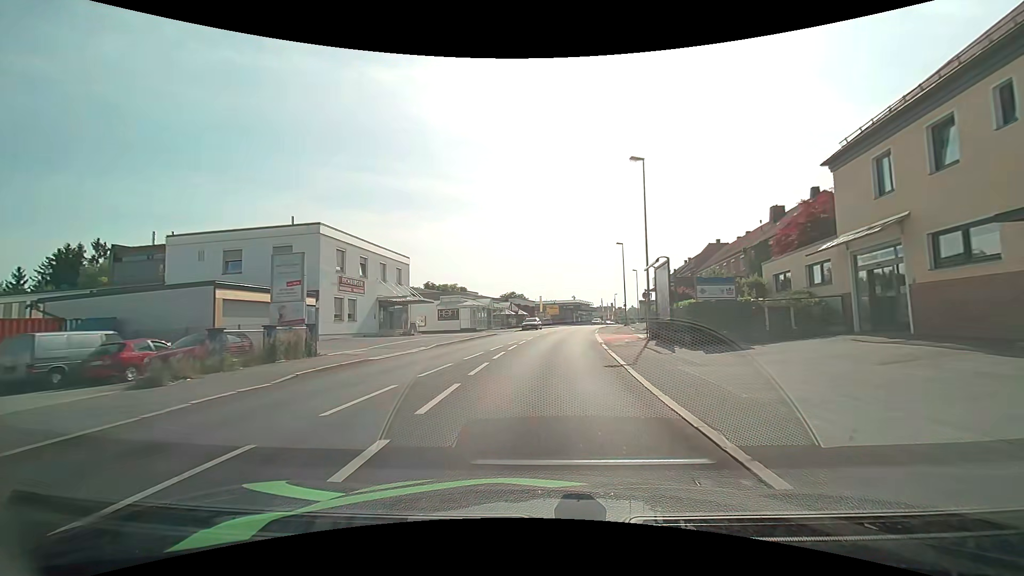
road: tertiary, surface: asphalt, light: Day
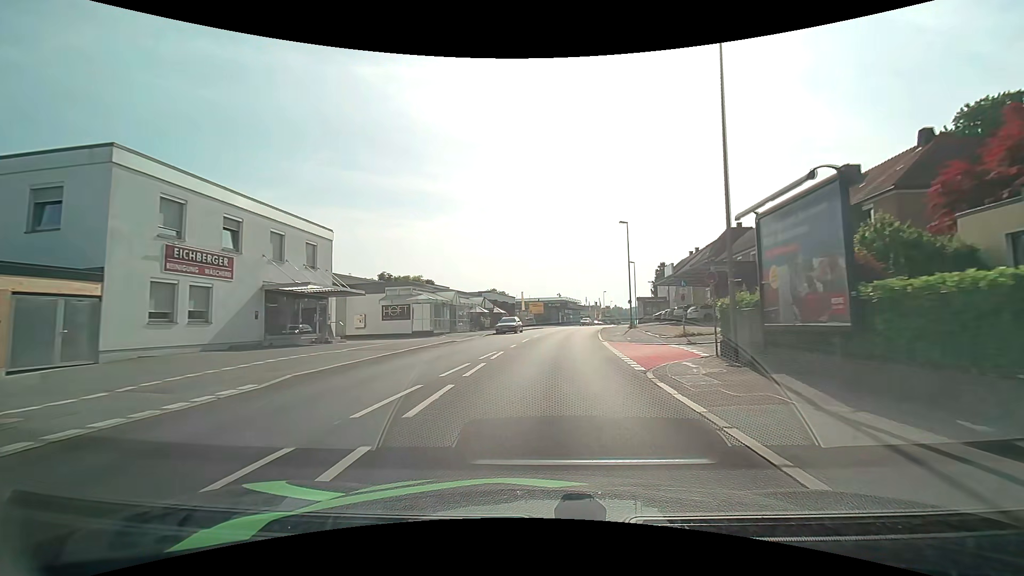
(+0.3, +14.0) m; +2°
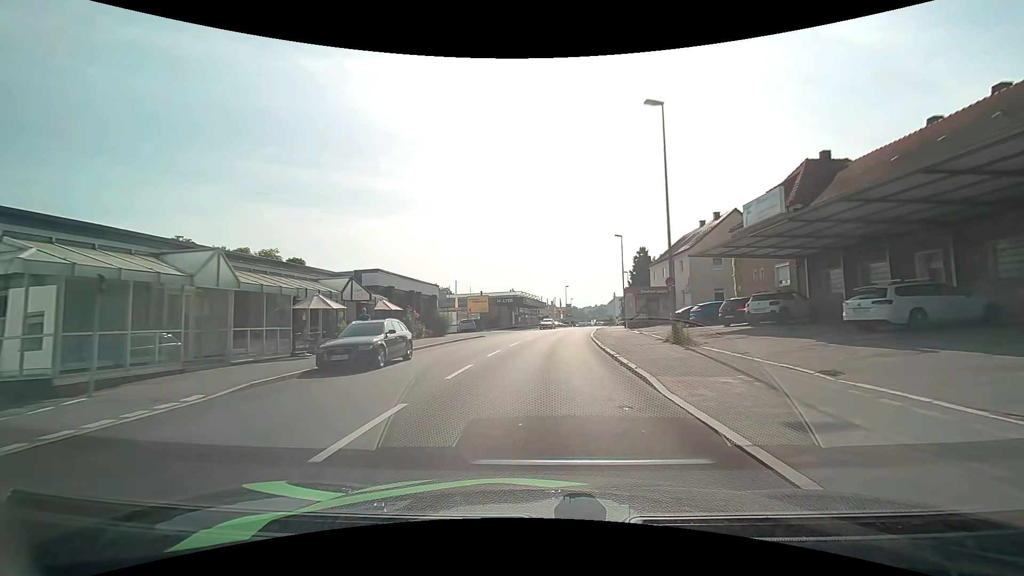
(+1.2, +27.4) m; +5°
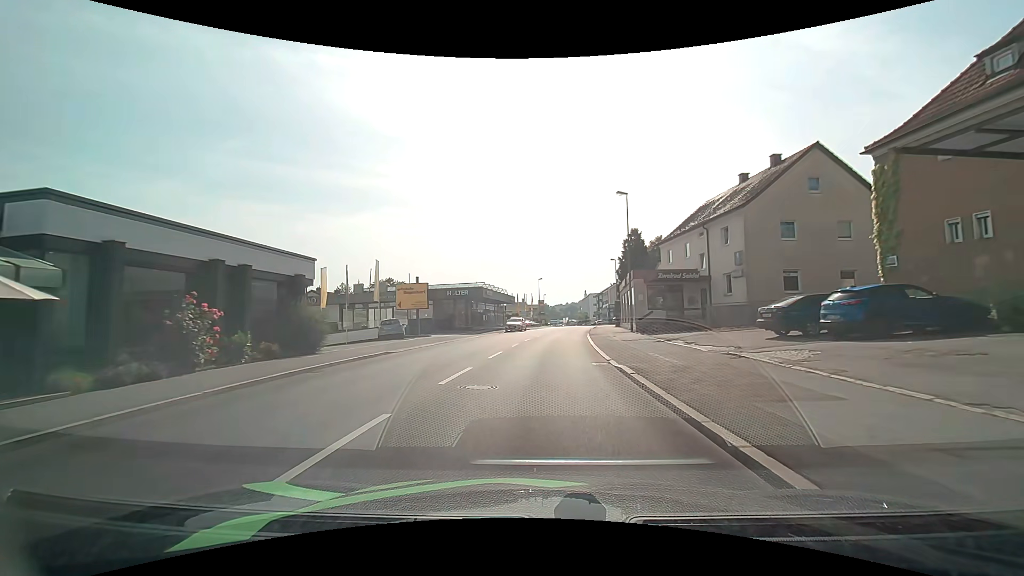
(+0.5, +18.8) m; +3°
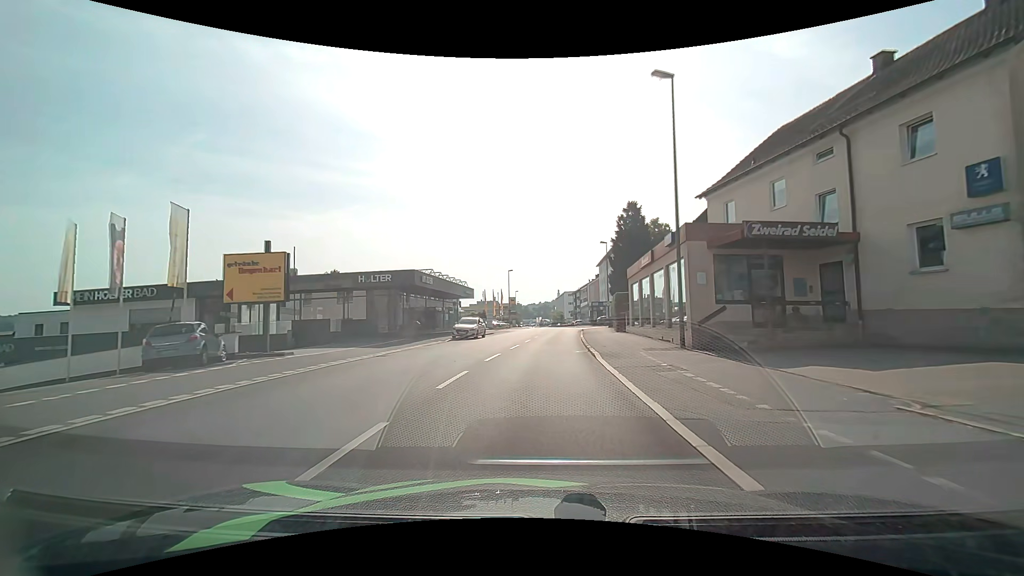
(+0.5, +18.3) m; +3°
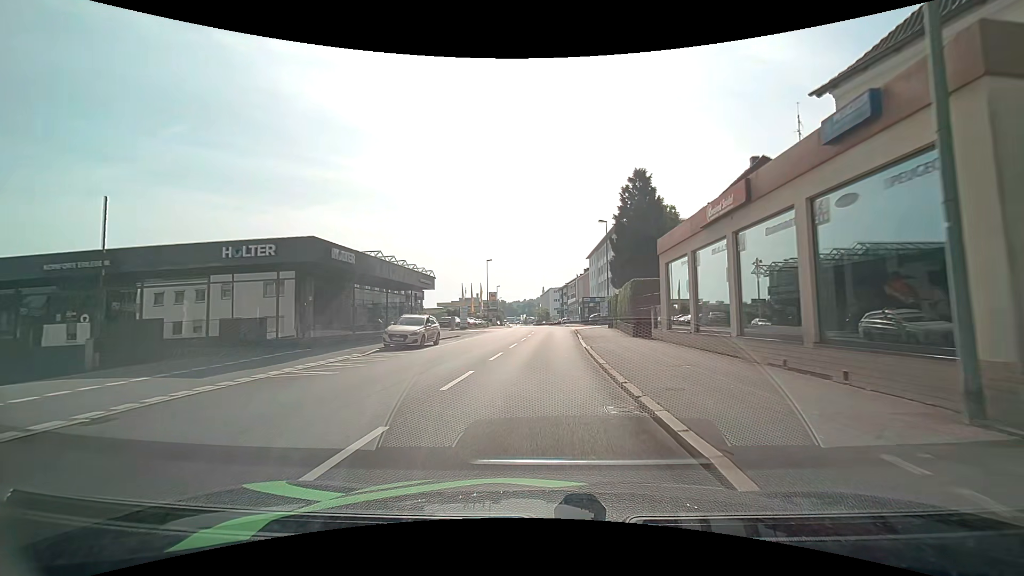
(+0.2, +12.4) m; +2°
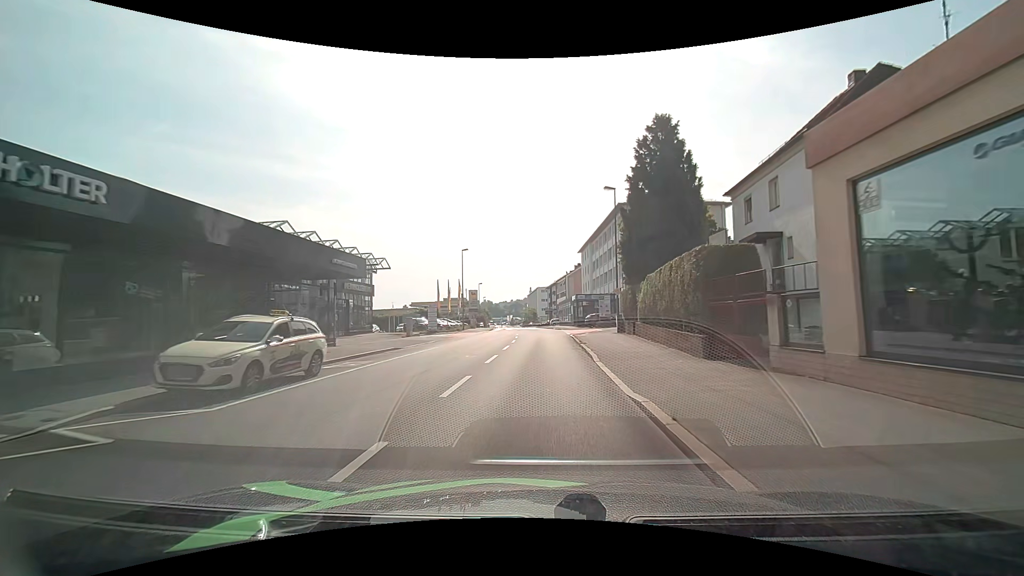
(+0.2, +12.7) m; +2°
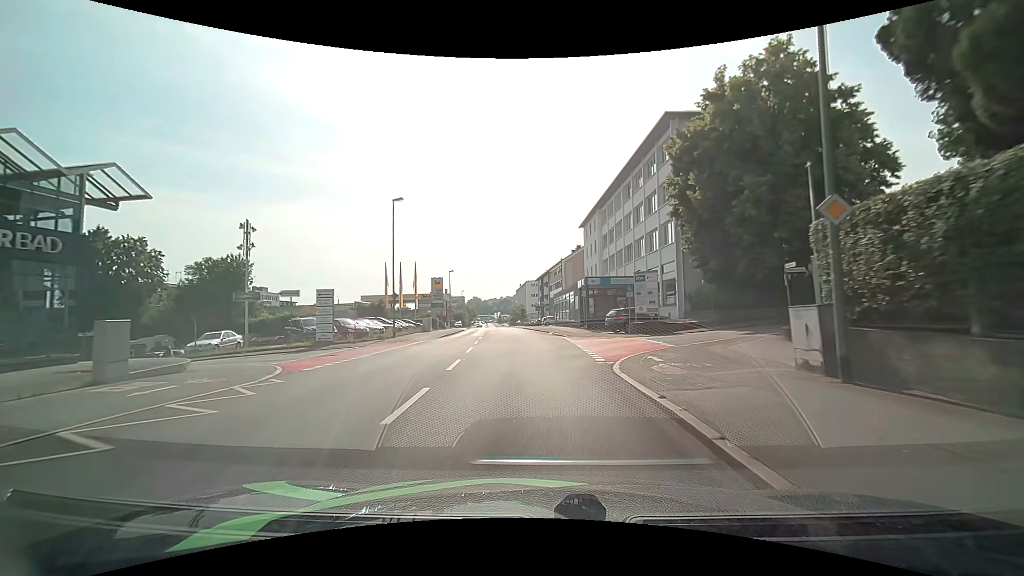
(+0.3, +26.2) m; +1°
(0, +10) (0, +20) (0, +30) (-1, +40) (-2, +50) (-2, +60) (-3, +70) (-4, +80) (-6, +90) (-7, +100) m
